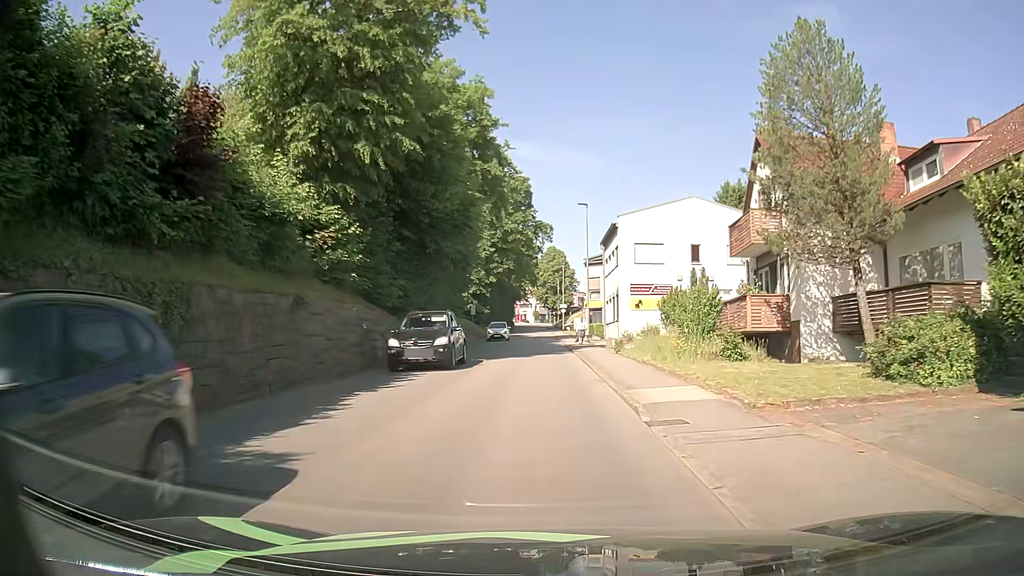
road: tertiary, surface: asphalt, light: Day
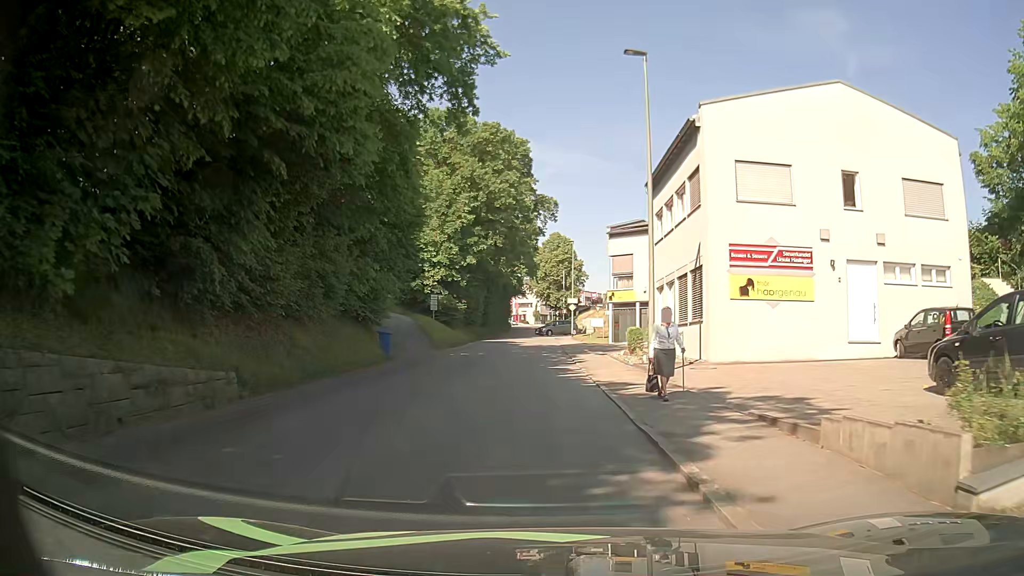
(-0.1, +23.7) m; 0°
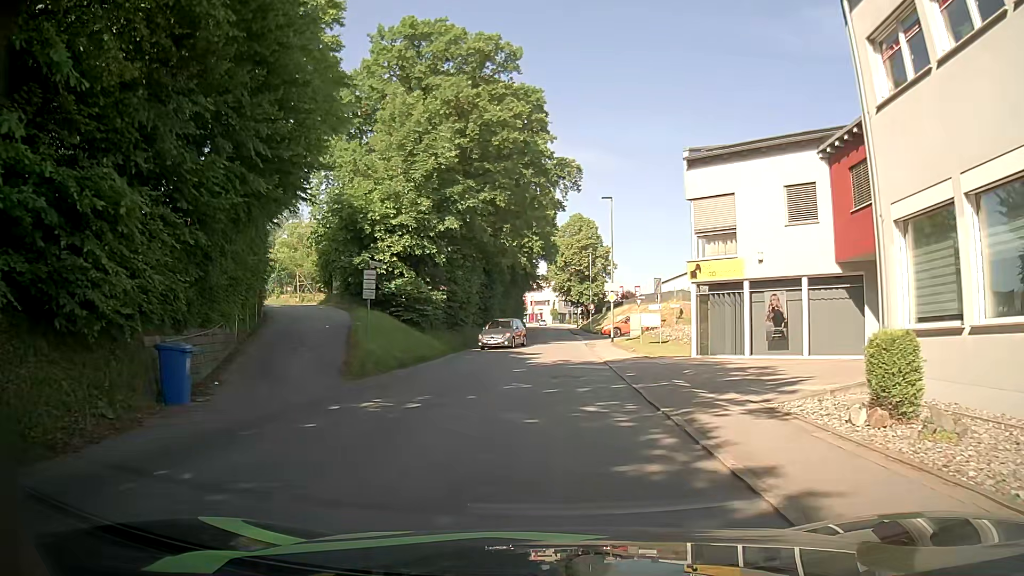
(-0.4, +19.4) m; -1°
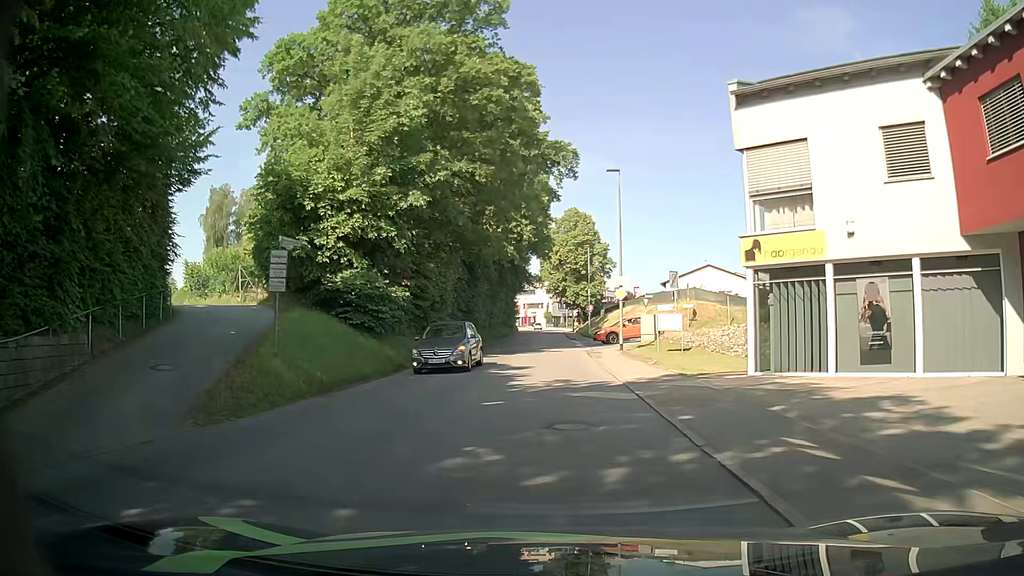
(0.0, +7.6) m; +1°
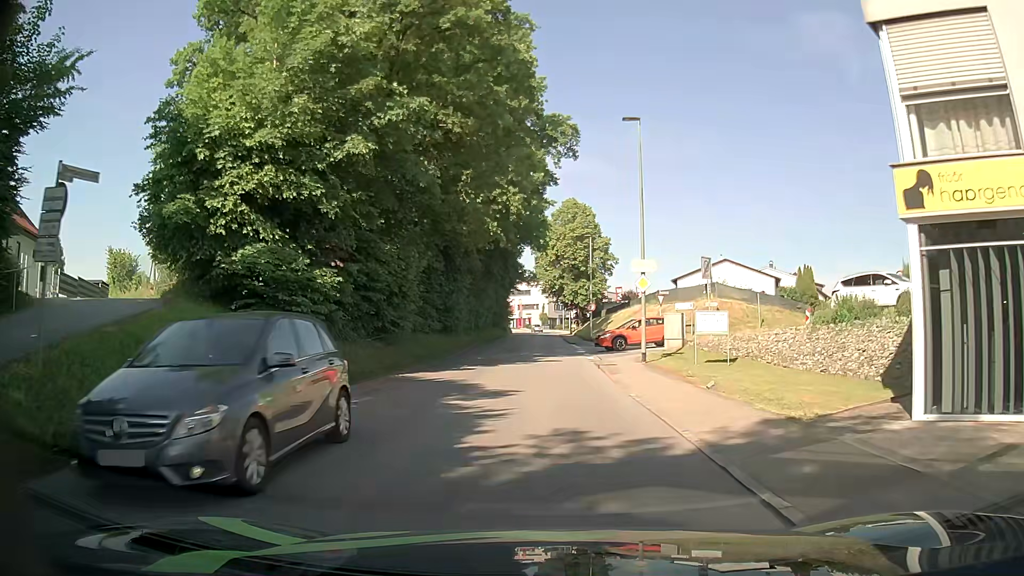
(-0.1, +8.2) m; -1°
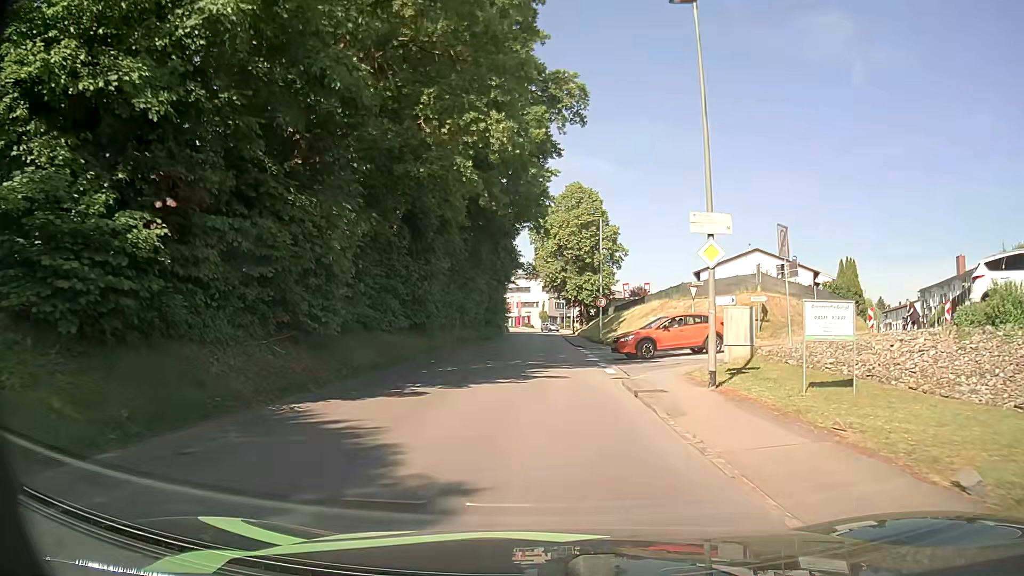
(0.0, +9.0) m; 0°
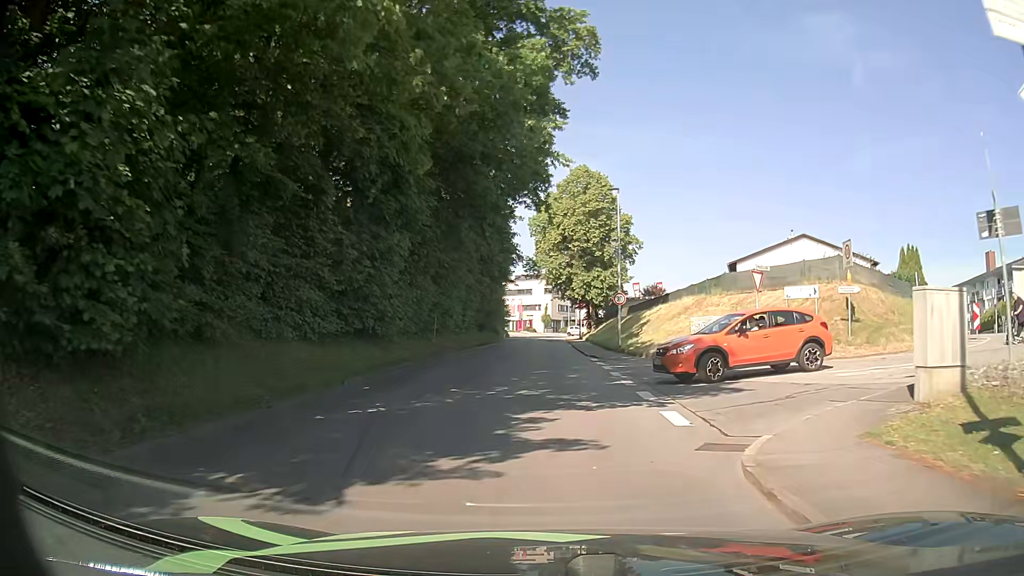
(+0.1, +9.5) m; 0°
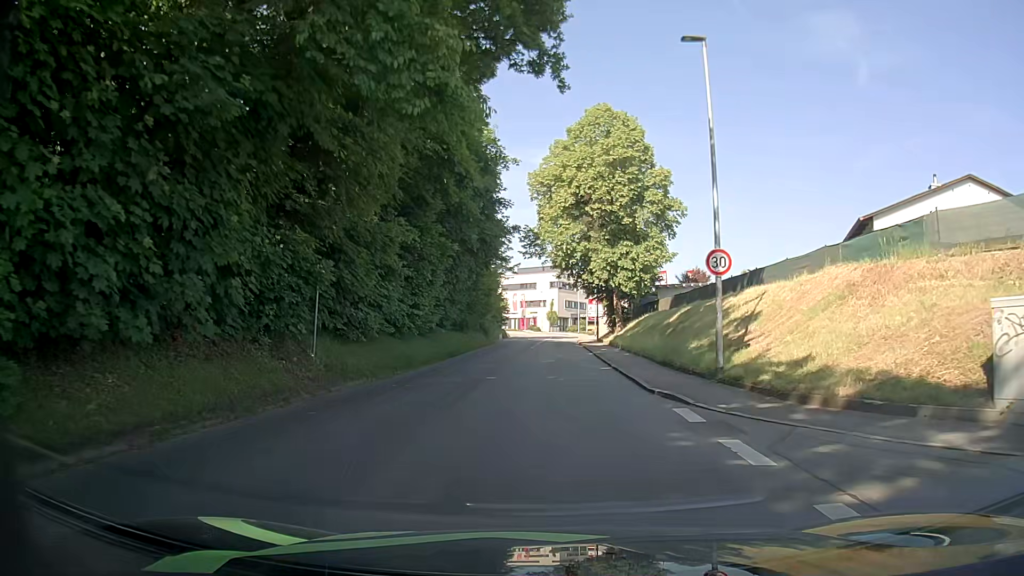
(-0.1, +18.0) m; -2°
(0, +10) (0, +20) (+1, +30) (+1, +40) (+1, +50) (+2, +60) (+2, +70) (+3, +80) (+3, +90) (+3, +100) m
